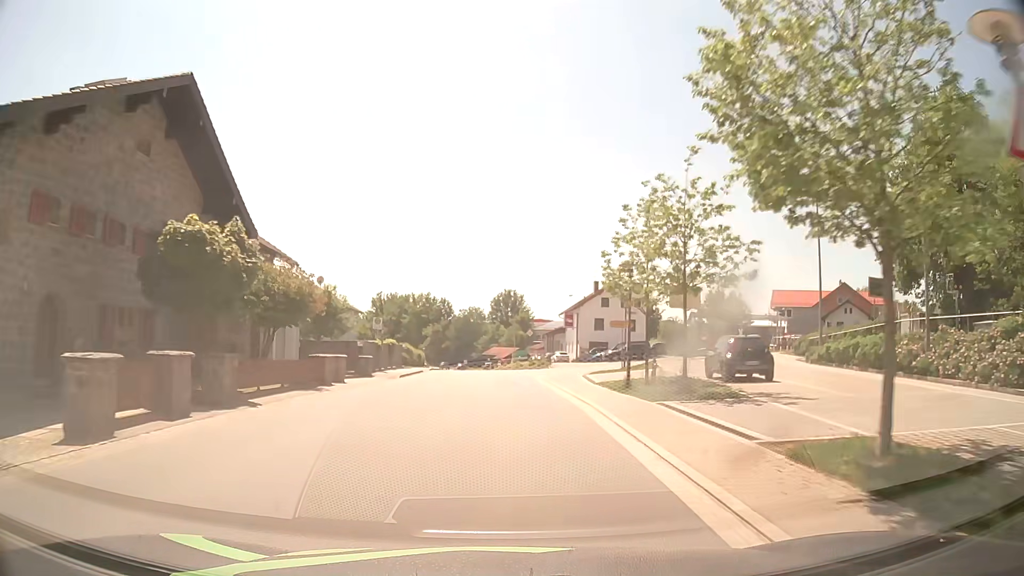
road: tertiary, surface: asphalt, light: Day
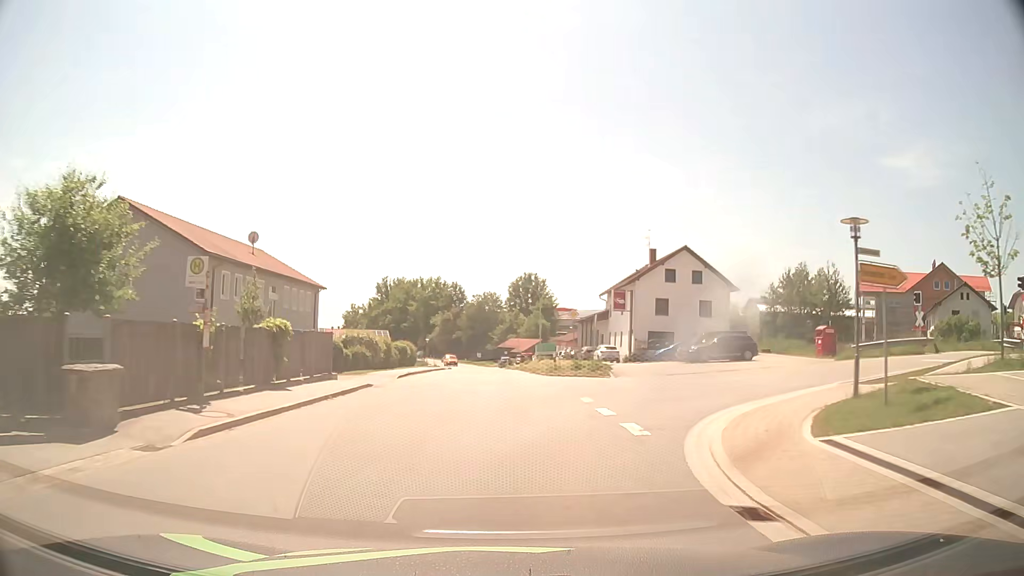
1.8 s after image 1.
(-0.4, +23.4) m; -2°
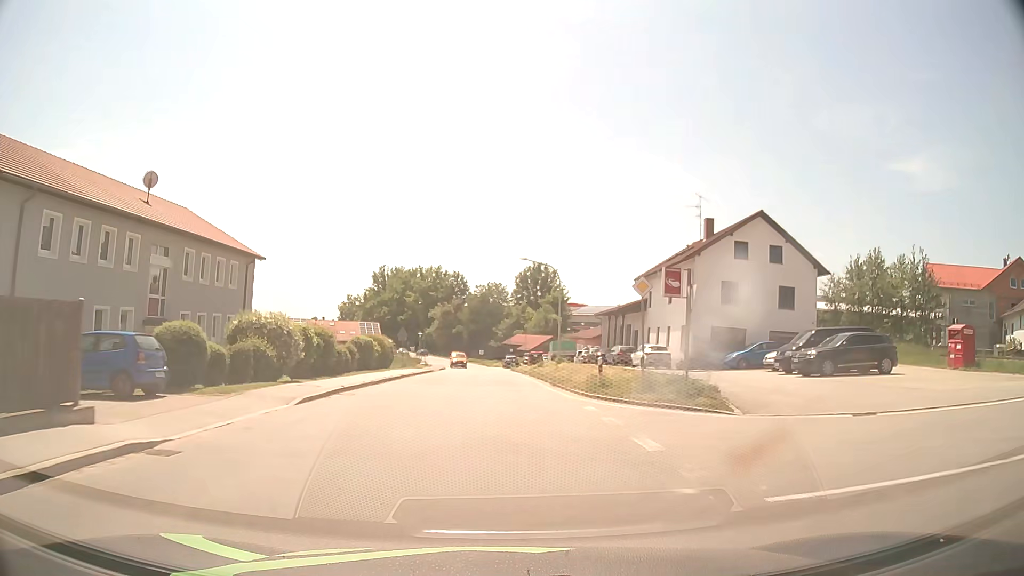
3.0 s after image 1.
(0.0, +15.6) m; 0°
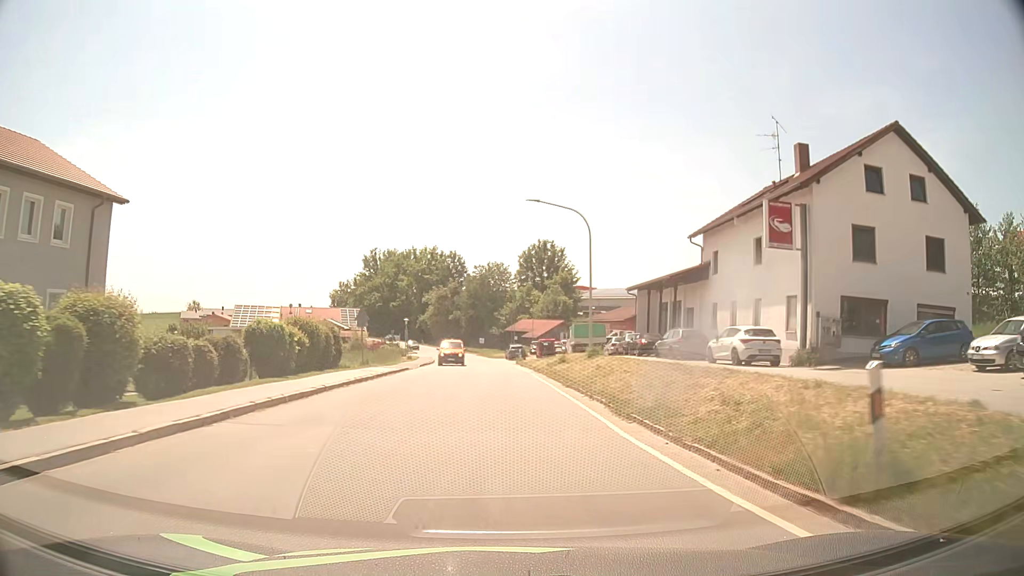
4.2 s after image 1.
(0.0, +15.7) m; 0°
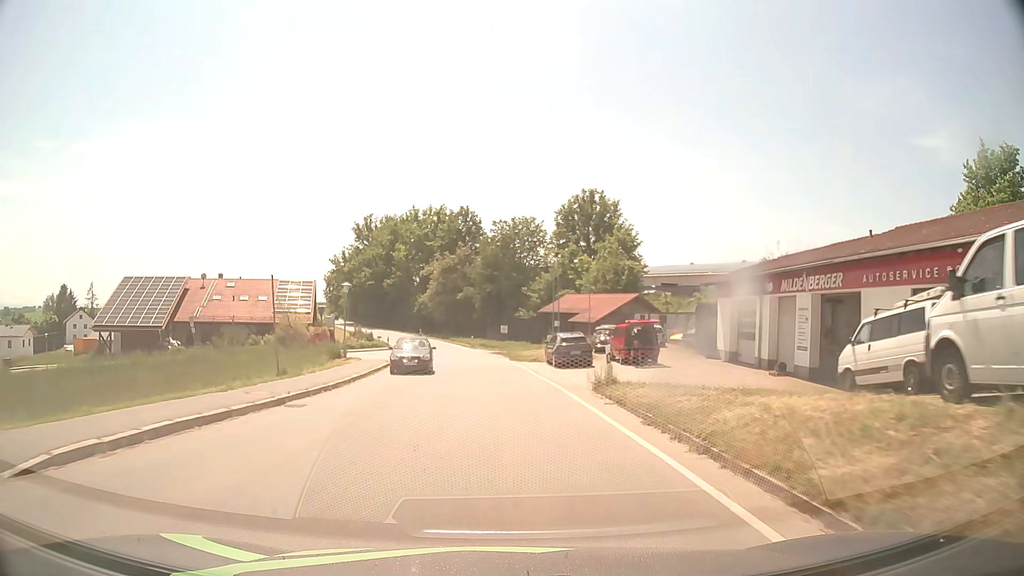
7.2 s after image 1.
(-0.6, +39.0) m; -3°
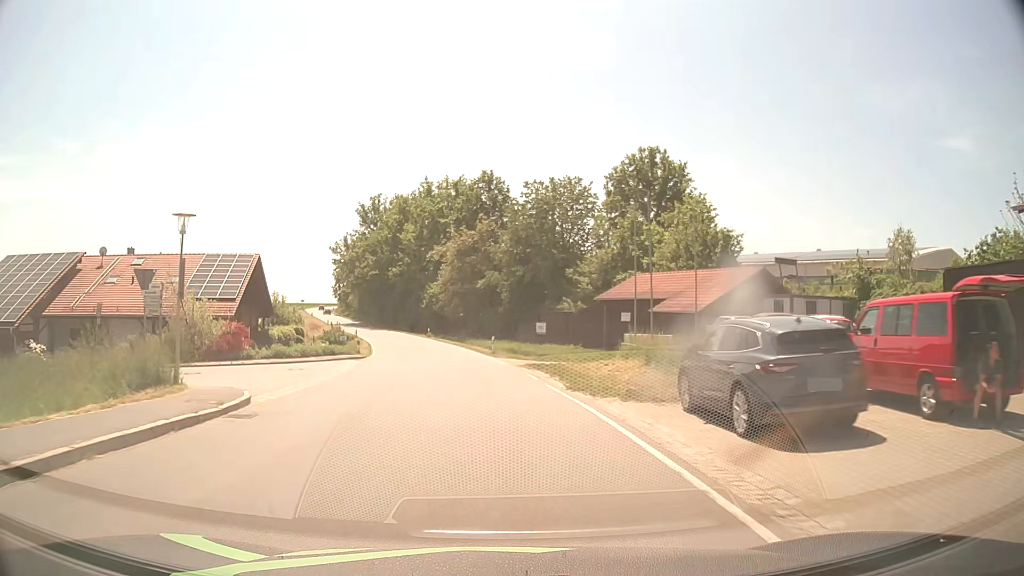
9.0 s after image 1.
(-0.3, +23.2) m; -2°
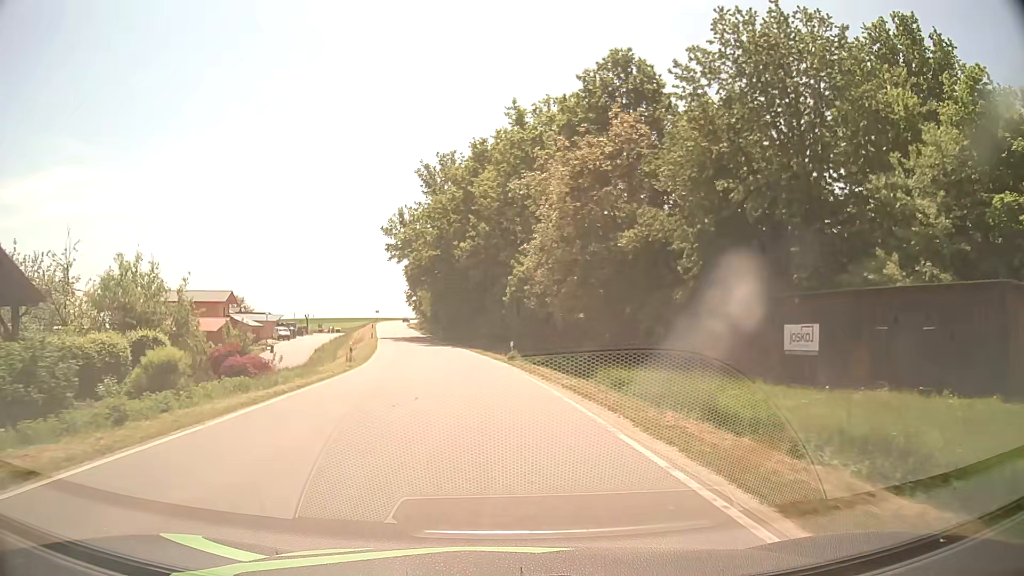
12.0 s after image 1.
(-2.9, +37.9) m; -9°
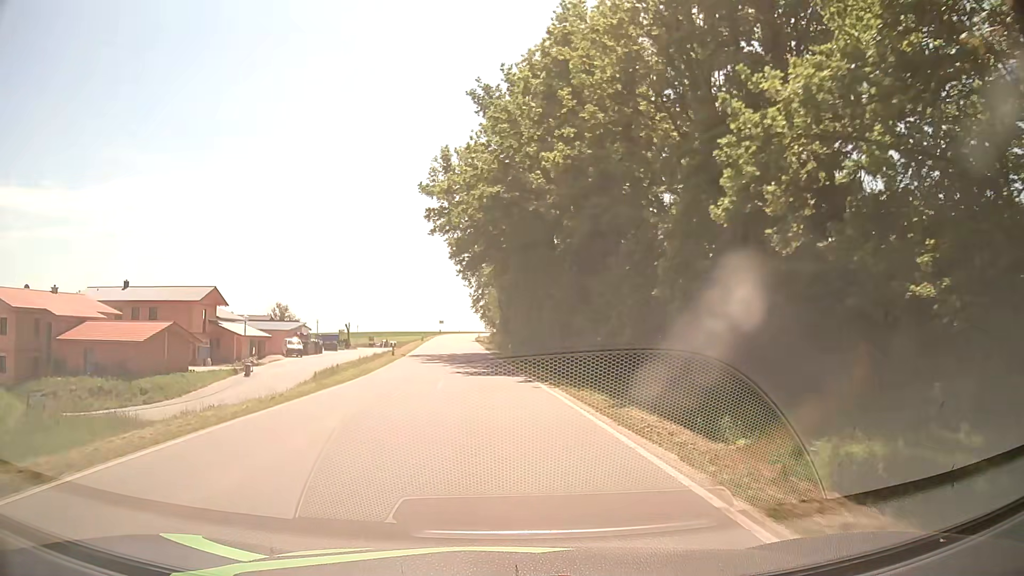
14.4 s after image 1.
(-1.8, +30.1) m; -7°
(0, +10) (-1, +20) (-1, +30) (-2, +40) (-3, +50) (-3, +60) (-4, +70) (-5, +80) (-5, +90) (-6, +100) m
